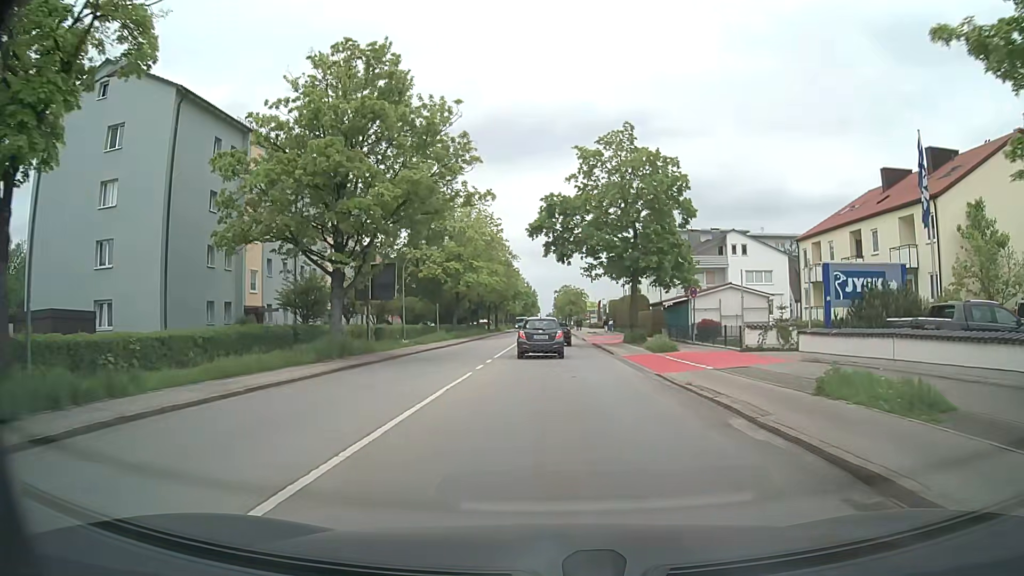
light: Day
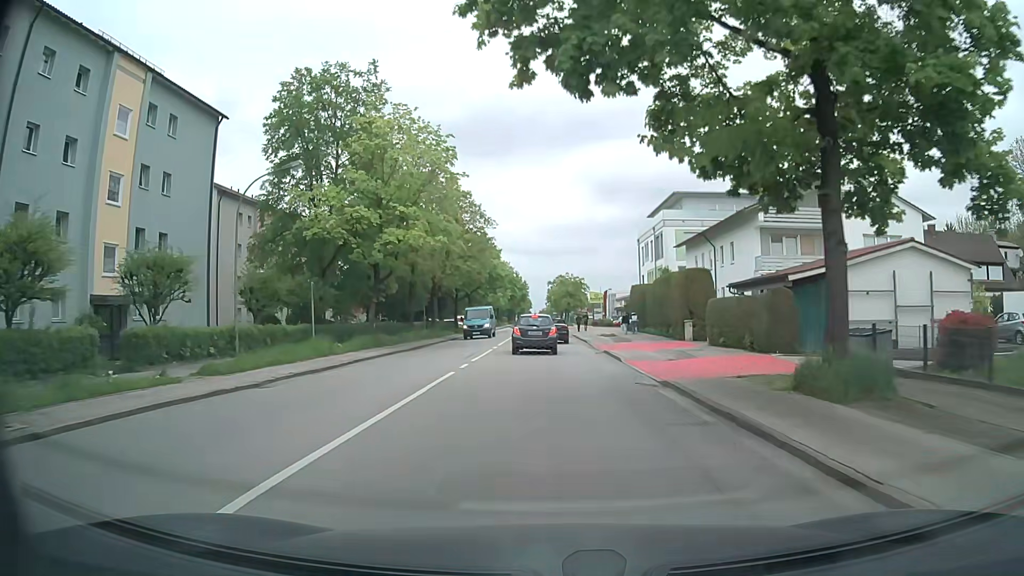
(+0.4, +28.1) m; +1°
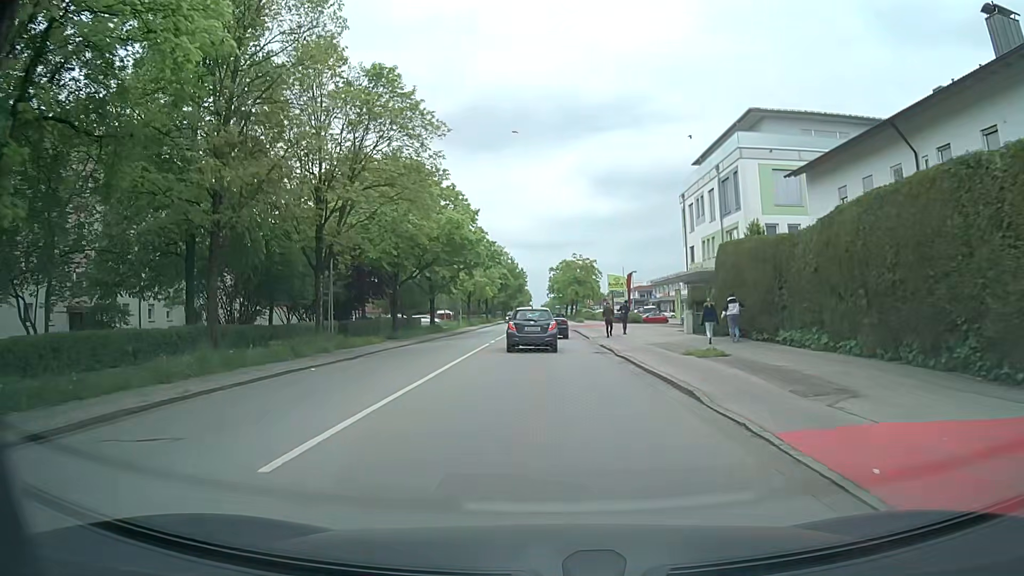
(-0.1, +28.0) m; 0°
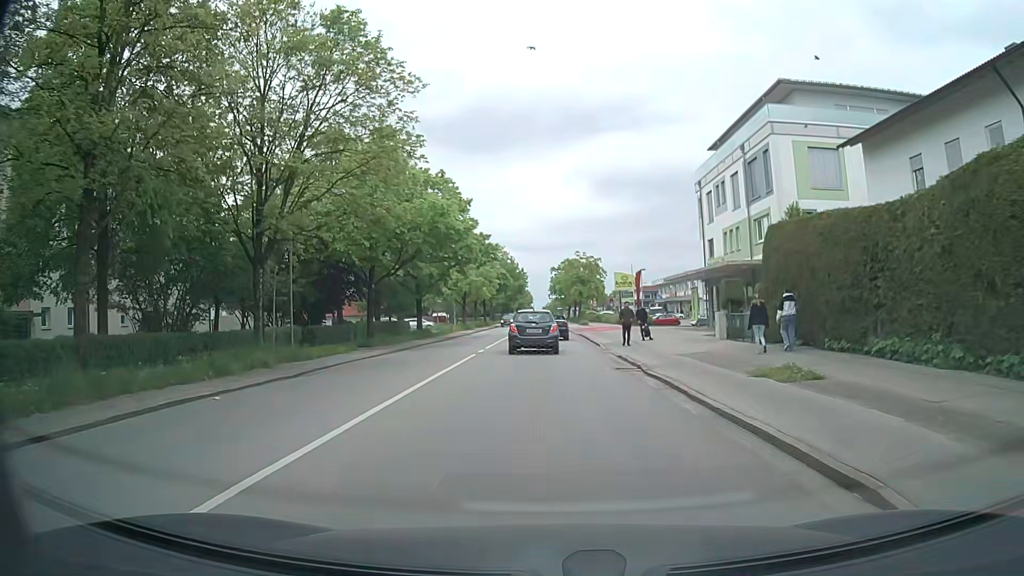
(0.0, +6.1) m; 0°
(0, +10) (0, +20) (0, +30) (0, +40) (0, +50) (0, +60) (0, +70) (0, +80) (0, +90) (0, +100) m
